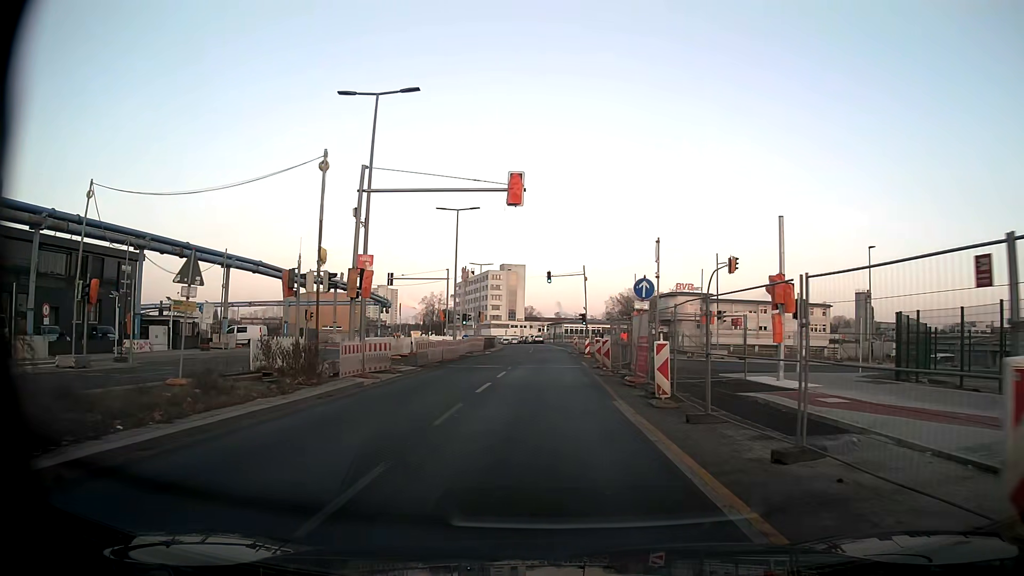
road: secondary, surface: asphalt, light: Day
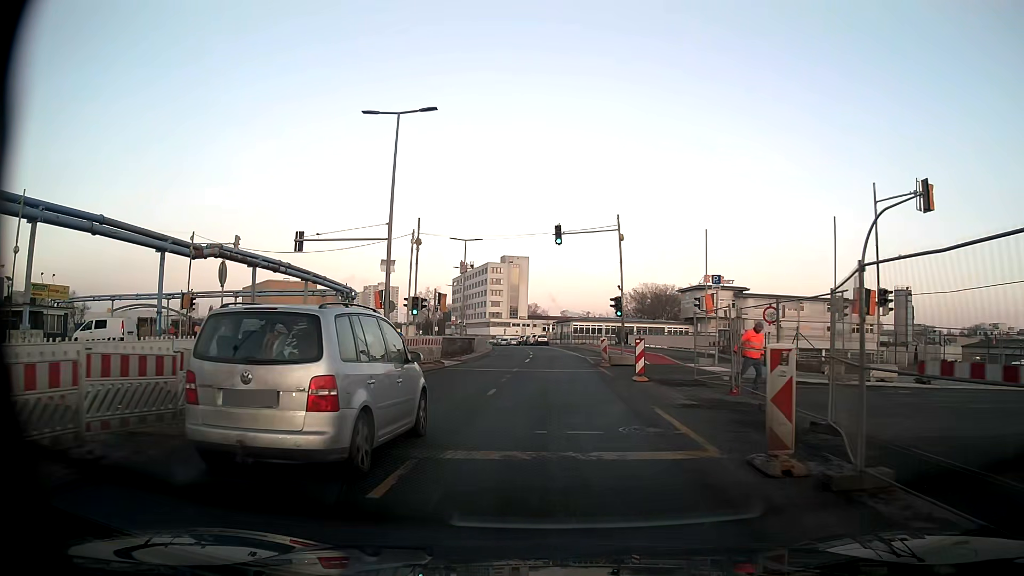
(-0.2, +22.6) m; -1°
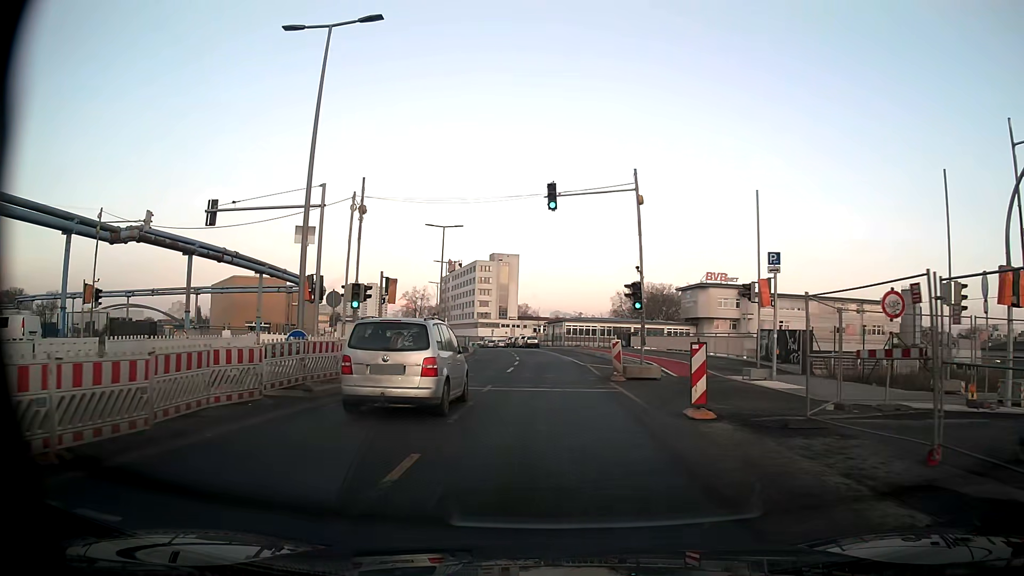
(+0.1, +9.0) m; +1°
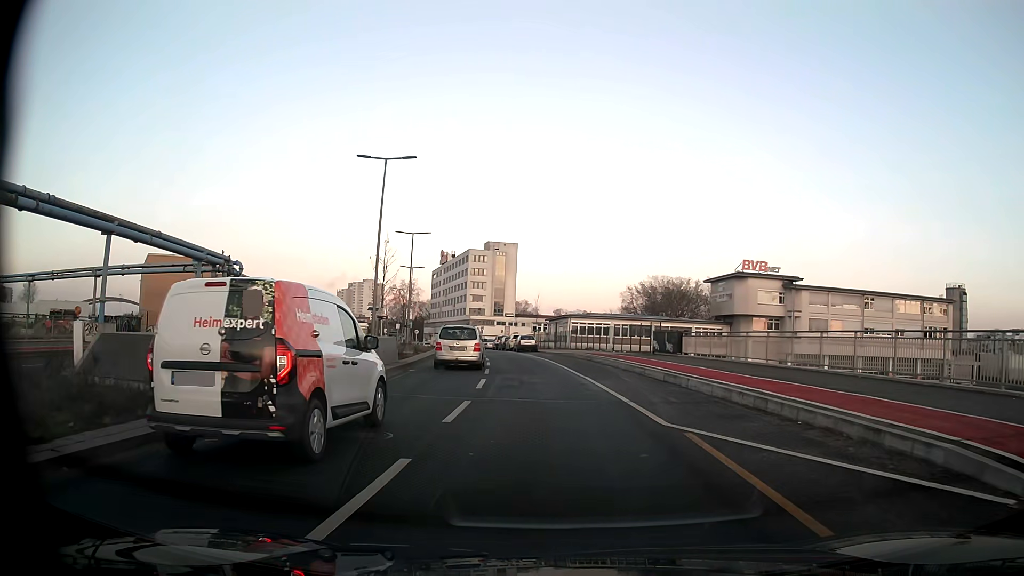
(+0.1, +22.5) m; 0°
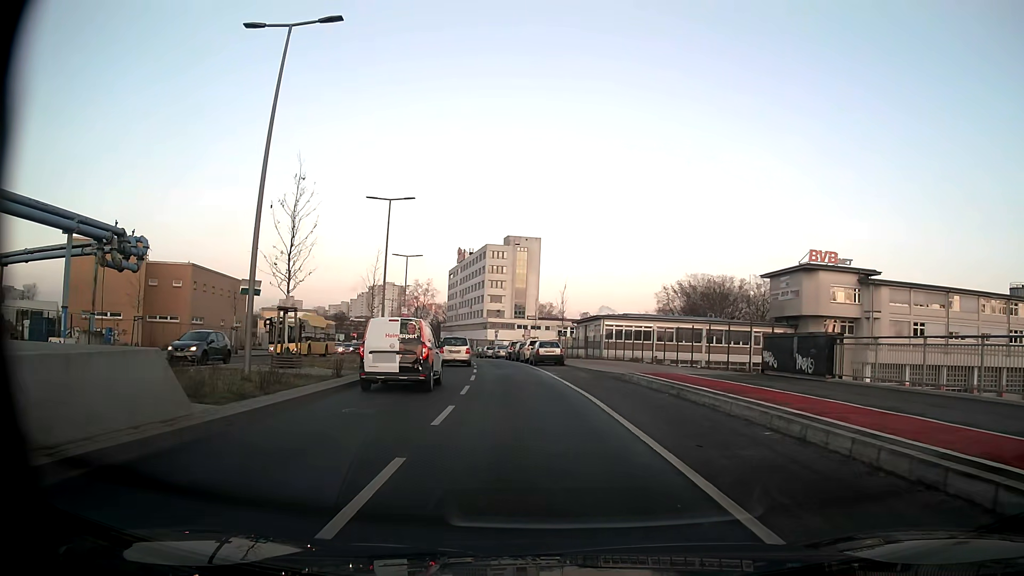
(-0.3, +17.8) m; -3°
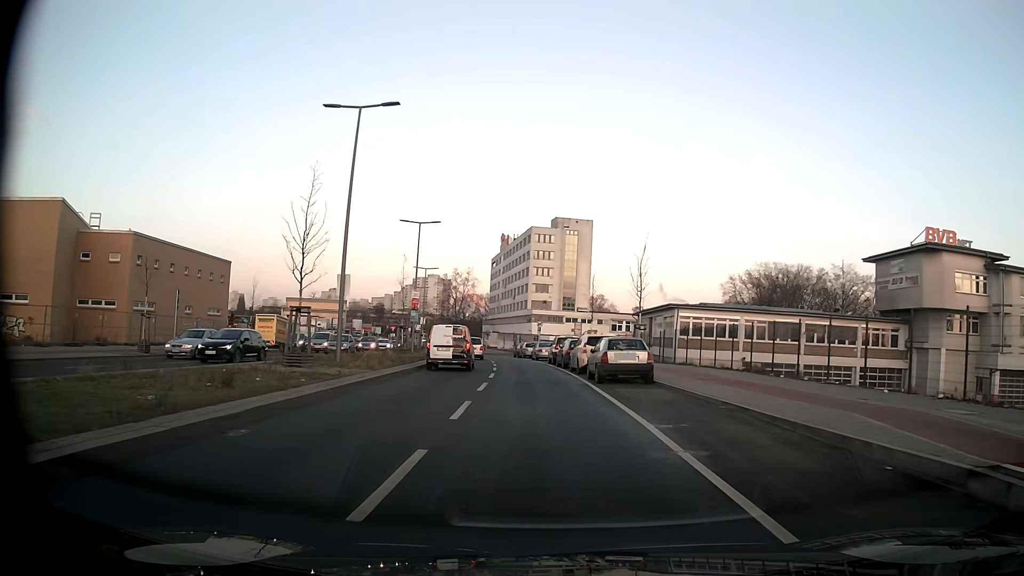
(-0.4, +17.9) m; -3°
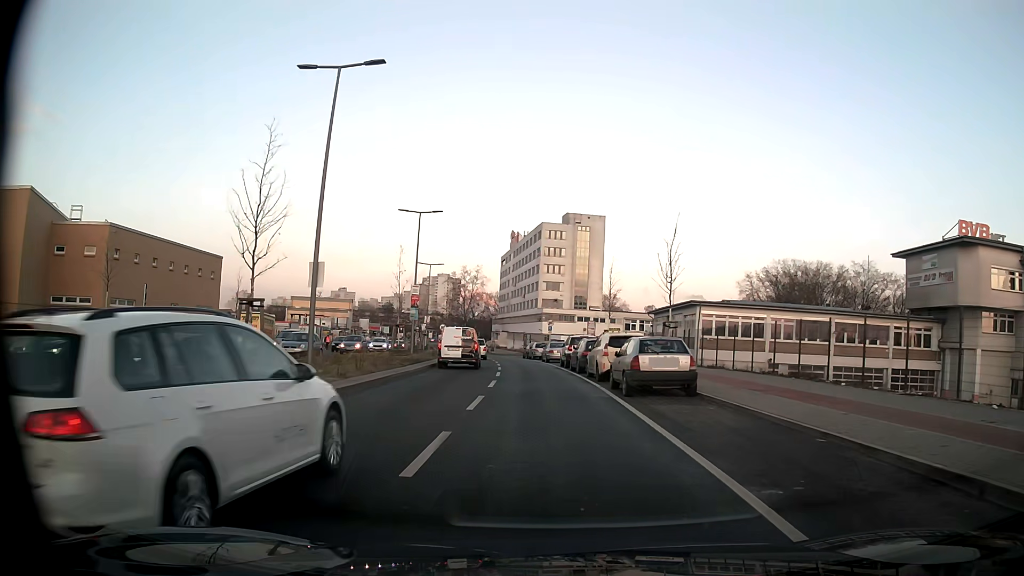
(-0.1, +4.5) m; -1°
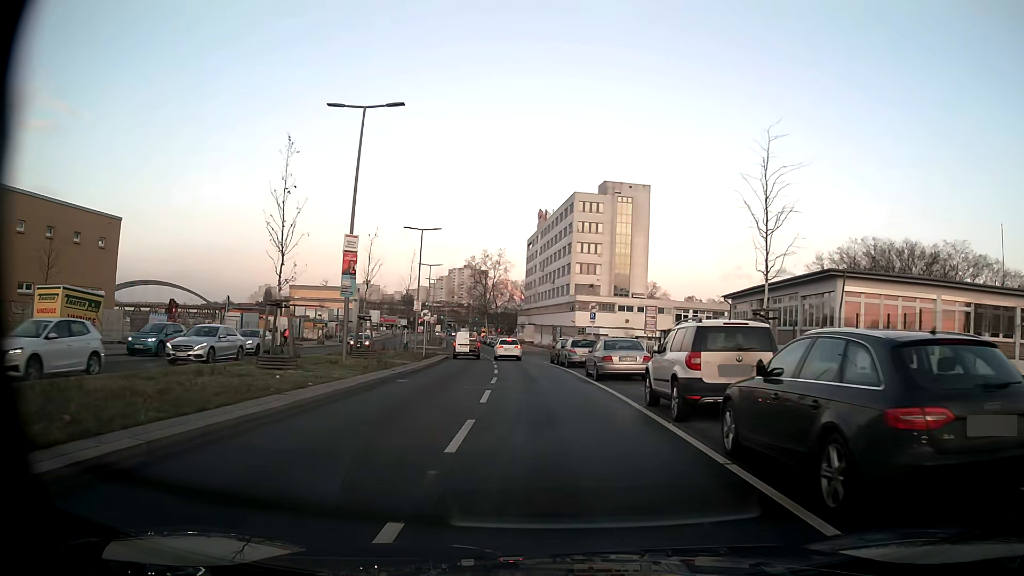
(-0.6, +22.8) m; -3°
(0, +10) (0, +20) (-1, +30) (-1, +40) (-2, +50) (-3, +60) (-5, +70) (-6, +80) (-8, +90) (-9, +99) m
